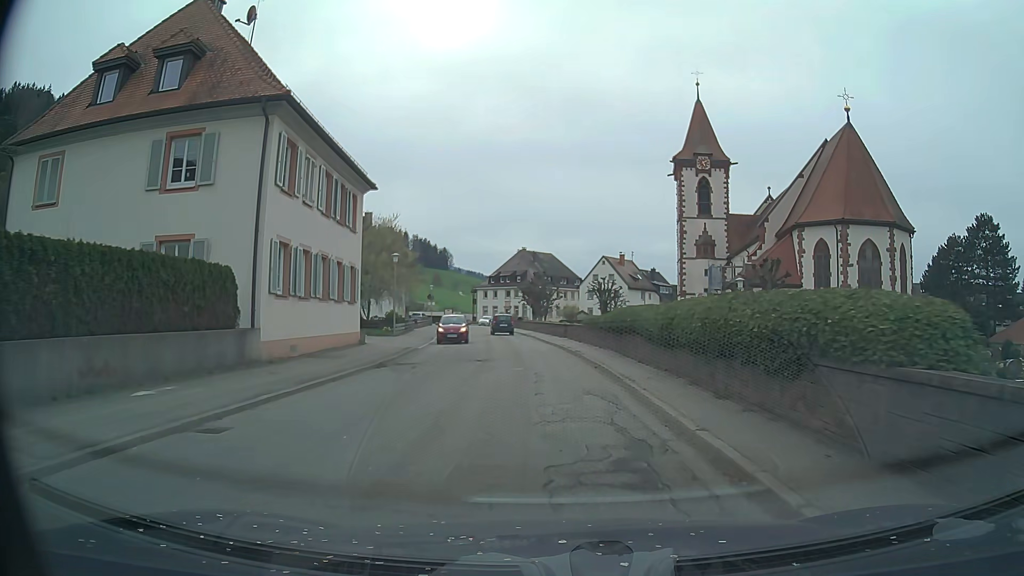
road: secondary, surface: asphalt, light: Day
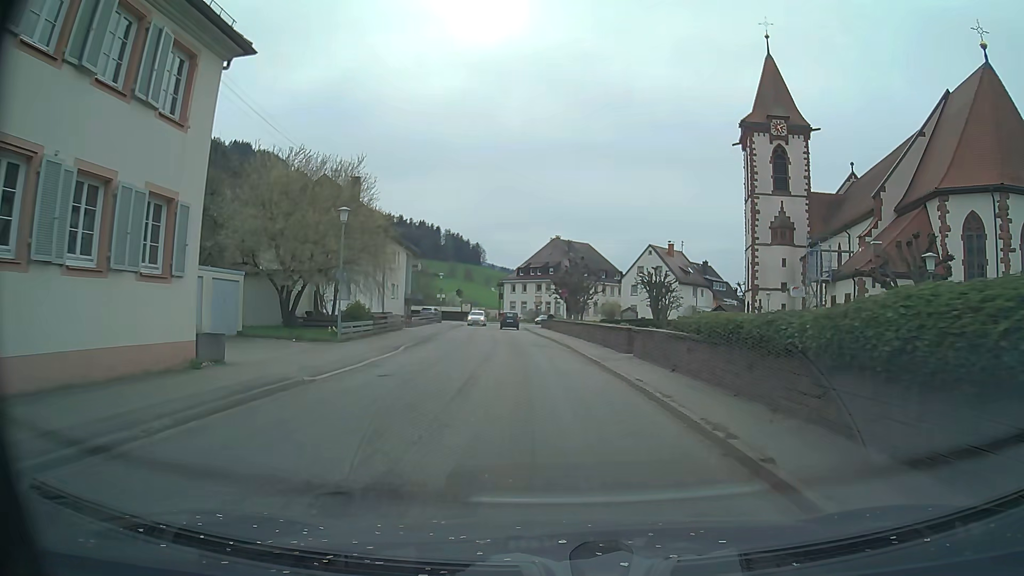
(-0.5, +16.7) m; -2°
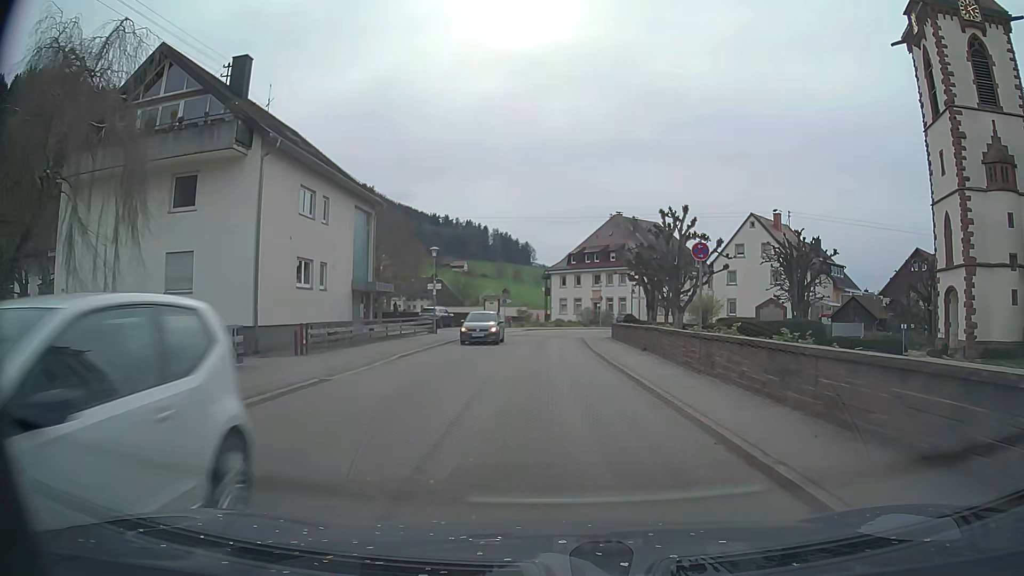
(-1.6, +29.2) m; -5°
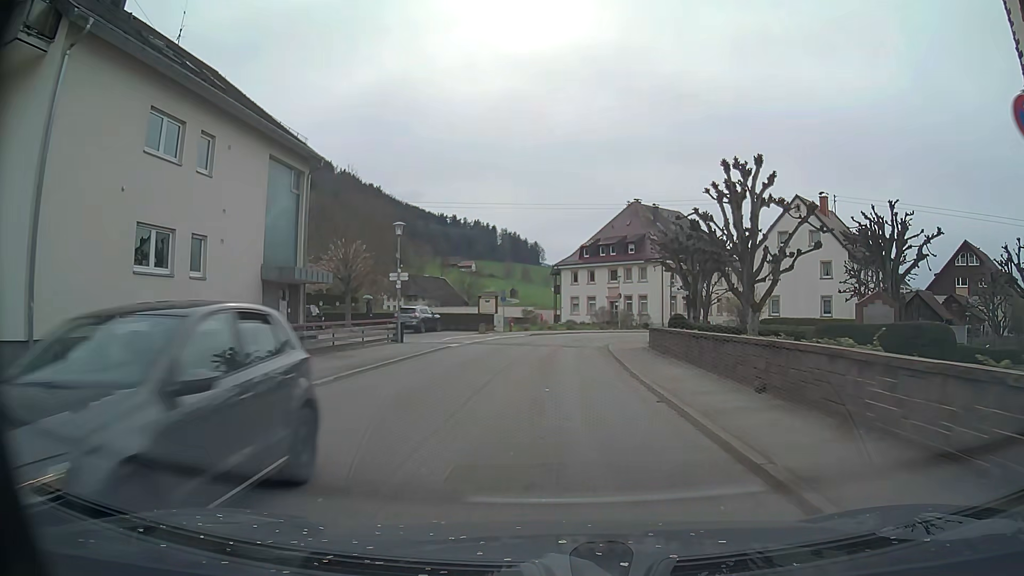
(0.0, +11.3) m; 0°
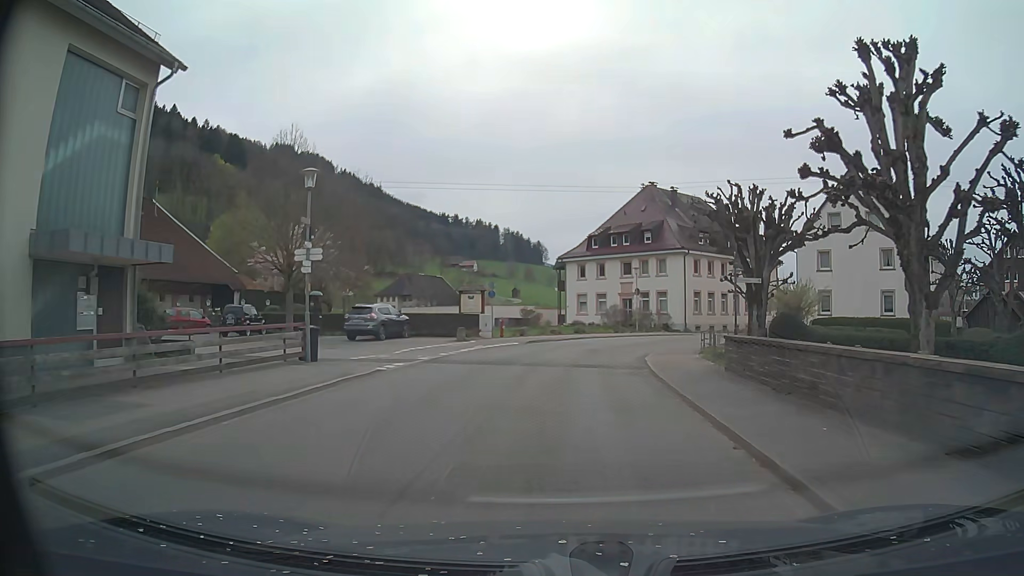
(-0.1, +11.1) m; -1°
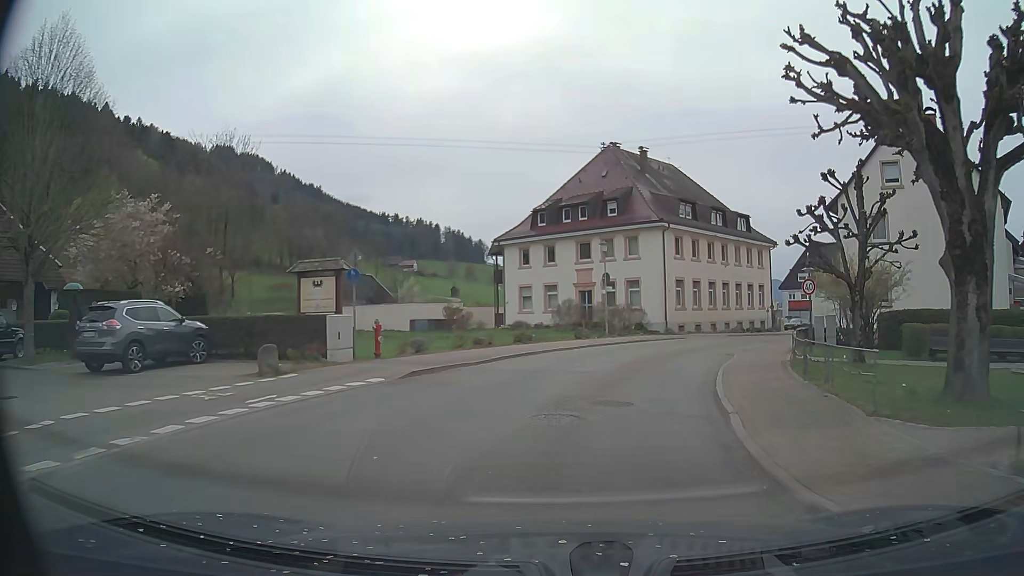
(+0.5, +16.8) m; +5°
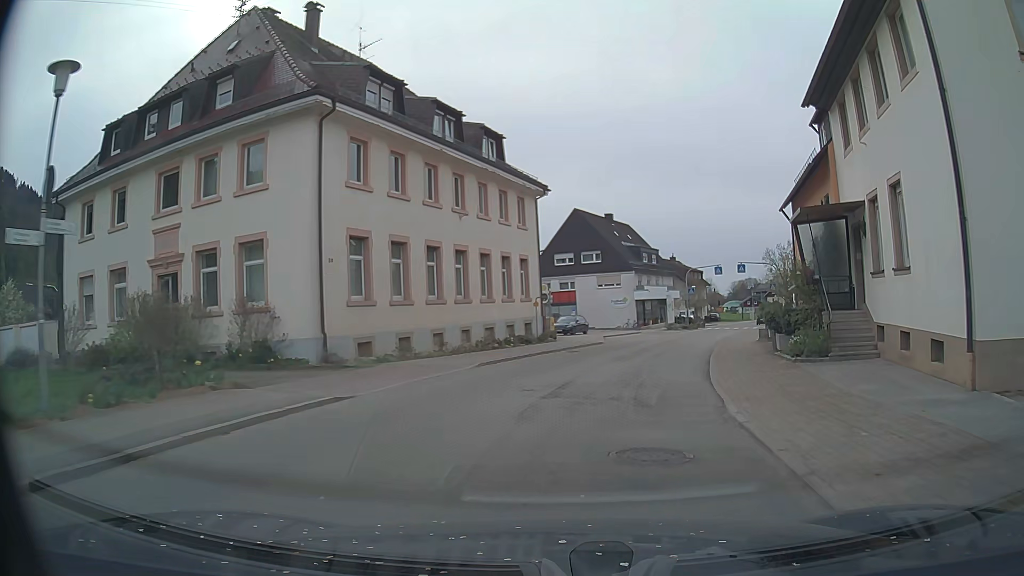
(+5.7, +27.9) m; +23°
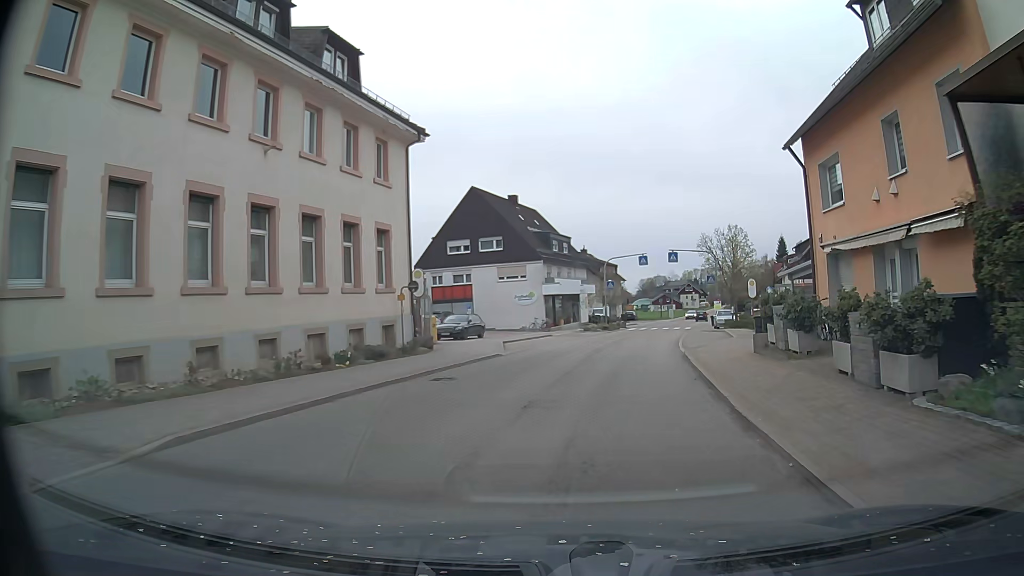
(+0.9, +11.7) m; +8°
(+1, +10) (+2, +20) (+4, +30) (+6, +40) (+8, +49) (+11, +59) (+14, +68) (+16, +78) (+19, +88) (+22, +97) m
